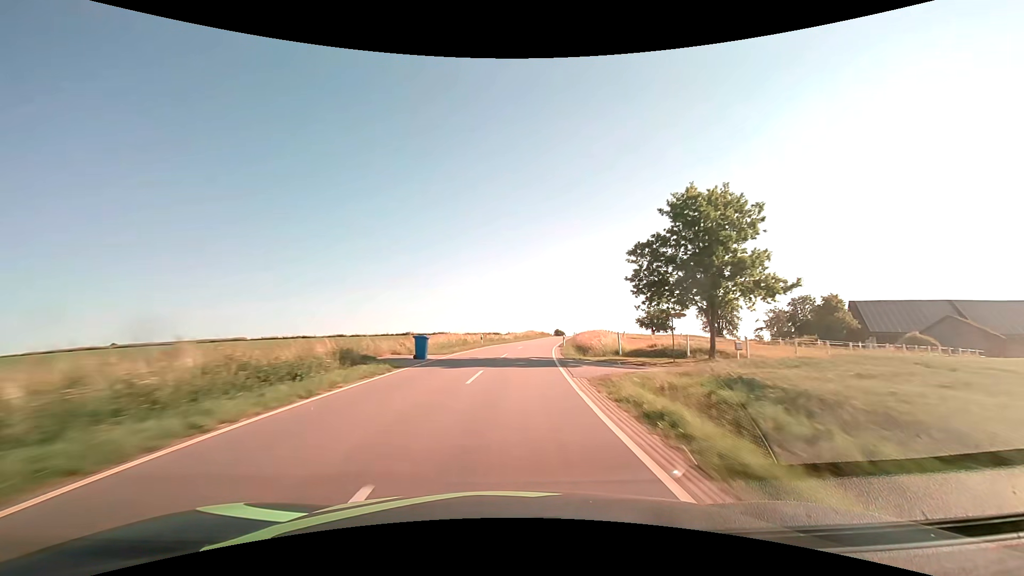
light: Day
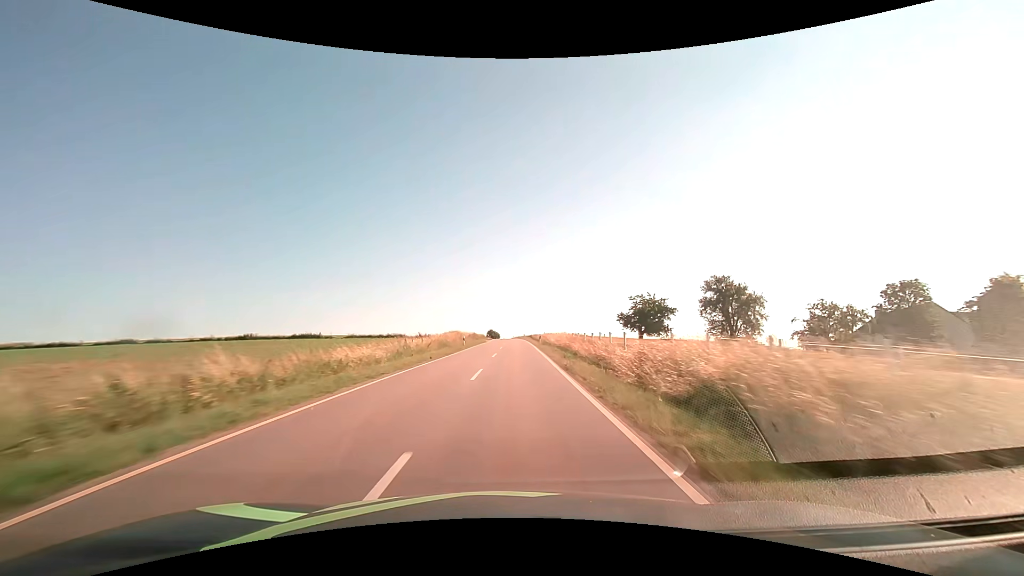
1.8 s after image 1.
(+3.2, +47.3) m; +7°
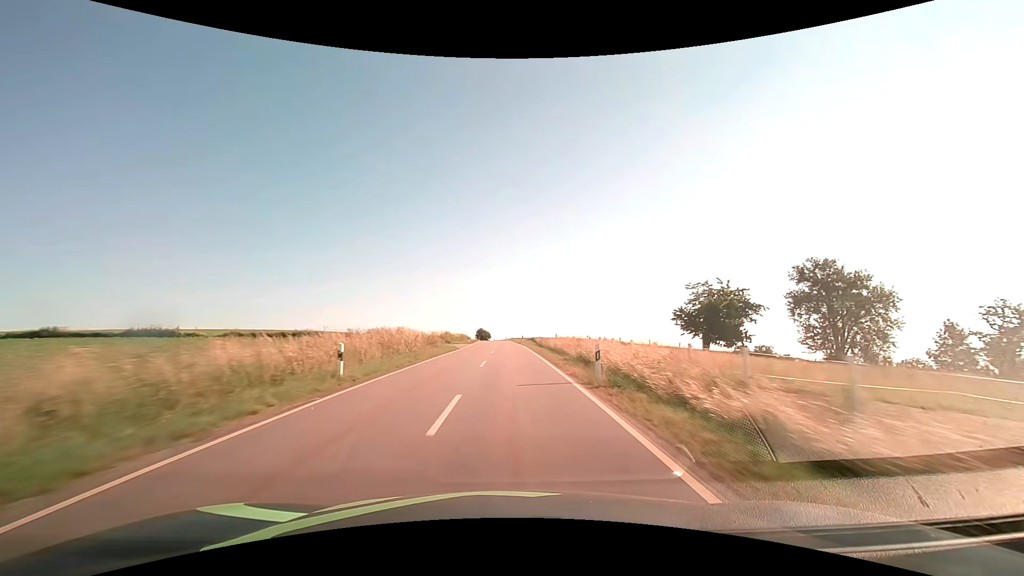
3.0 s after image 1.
(+0.7, +31.7) m; +1°
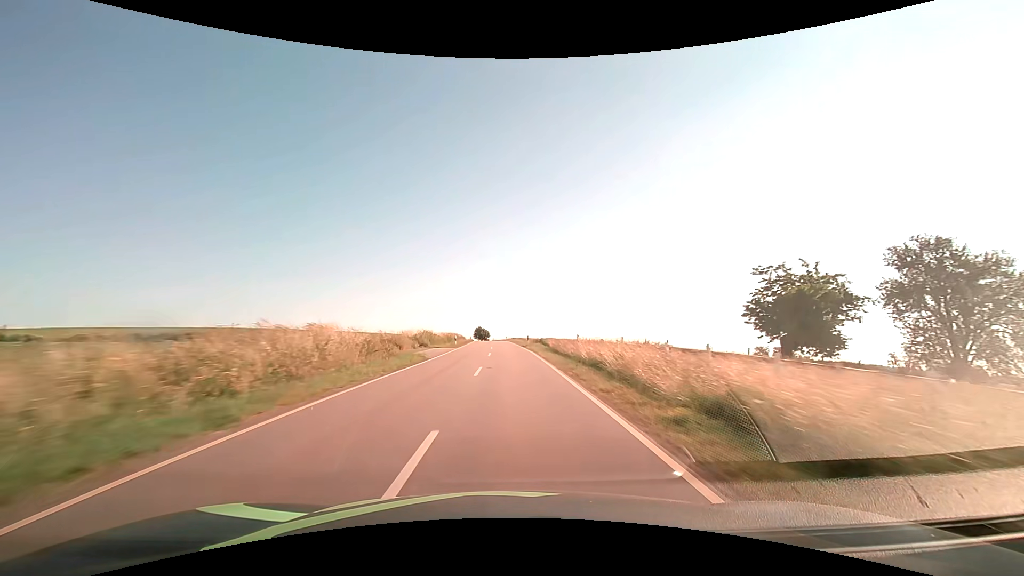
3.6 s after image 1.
(0.0, +15.9) m; 0°
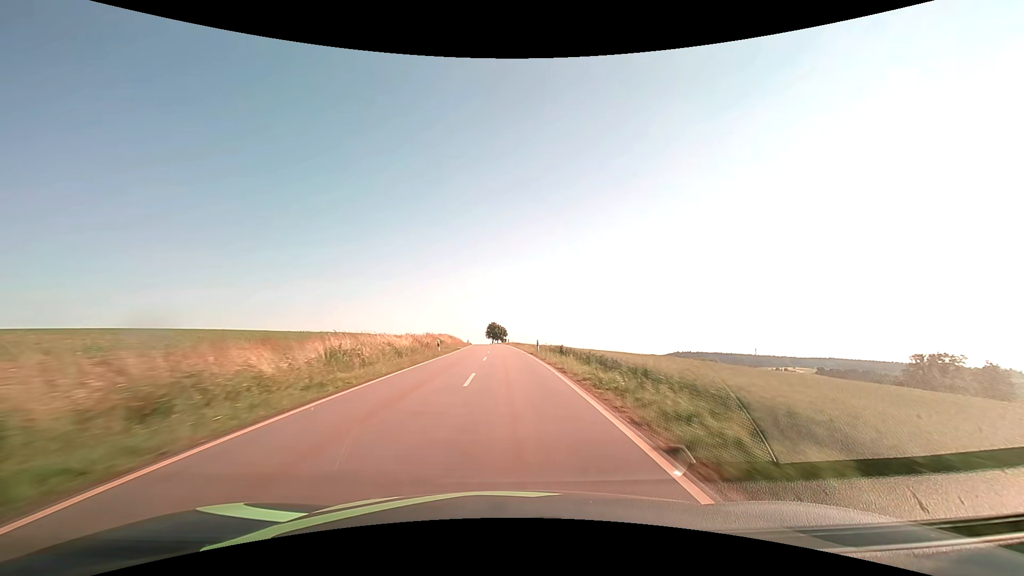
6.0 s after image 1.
(-0.8, +63.5) m; -2°
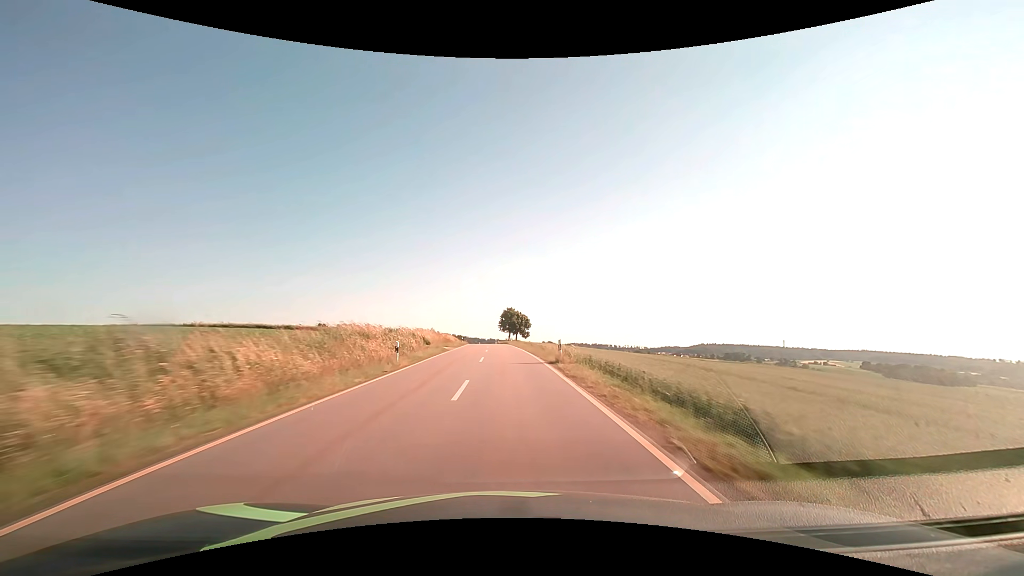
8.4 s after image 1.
(-1.1, +63.5) m; -2°
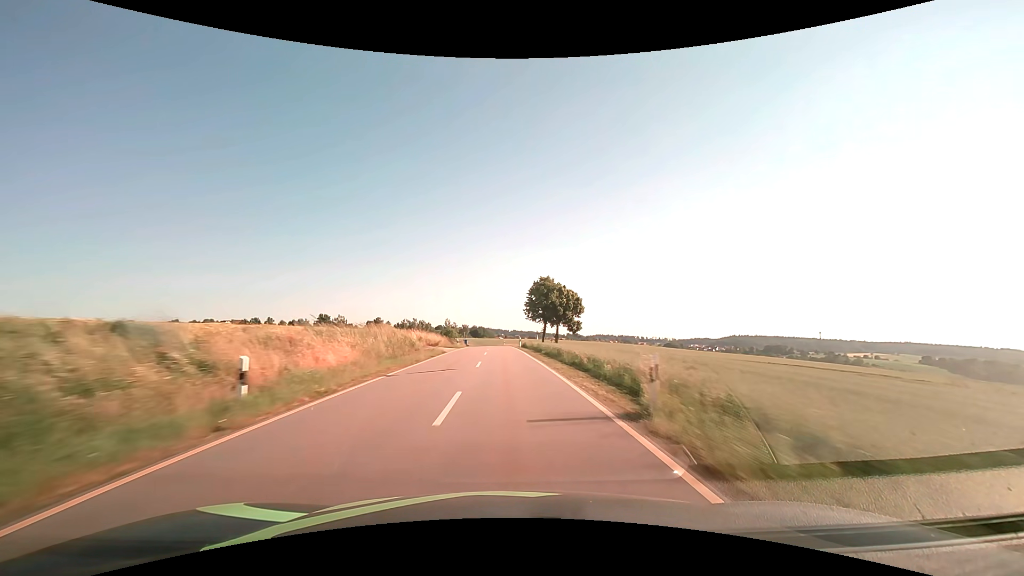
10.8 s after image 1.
(-1.5, +63.5) m; -3°
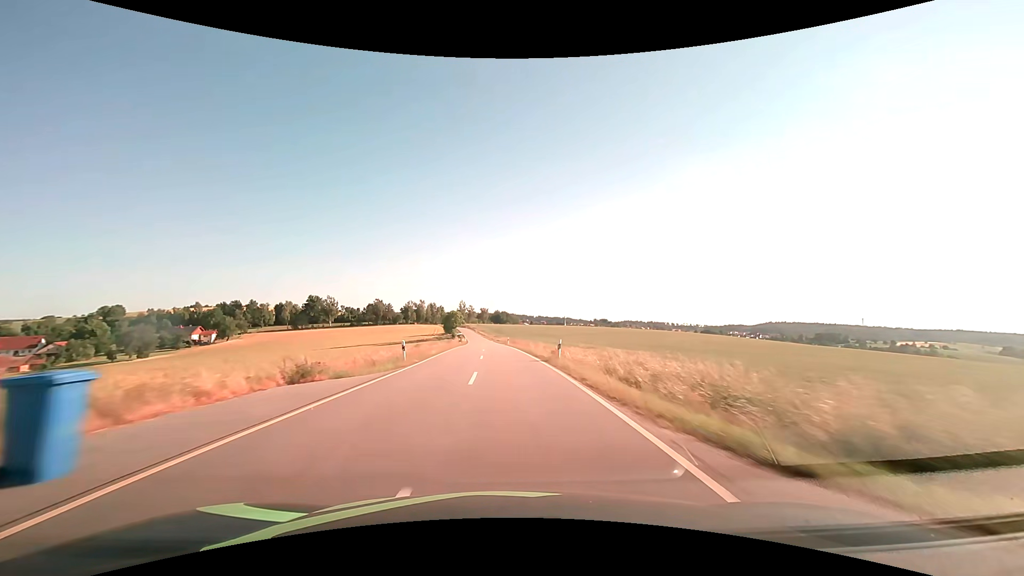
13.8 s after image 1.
(-1.9, +79.8) m; -2°
(0, +10) (0, +20) (-1, +30) (-1, +40) (-1, +50) (-2, +60) (-2, +70) (-3, +80) (-4, +90) (-4, +100) m
